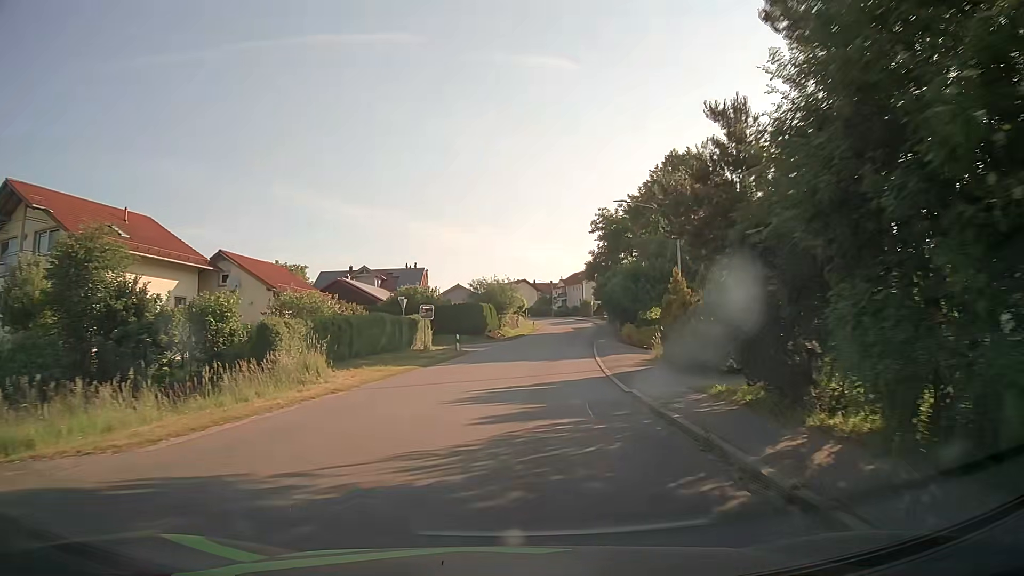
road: tertiary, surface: asphalt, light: Day
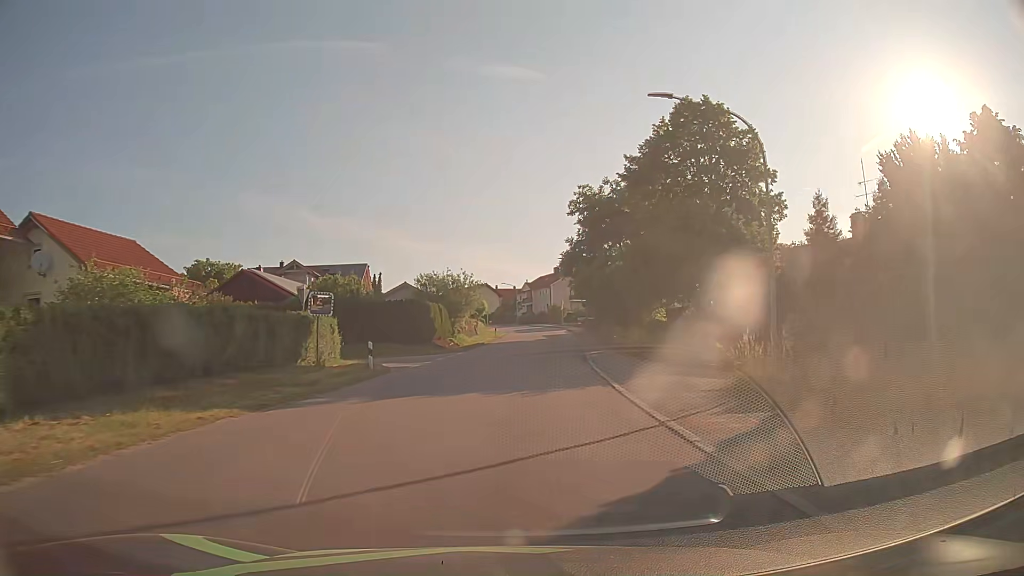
(+0.4, +14.8) m; +3°
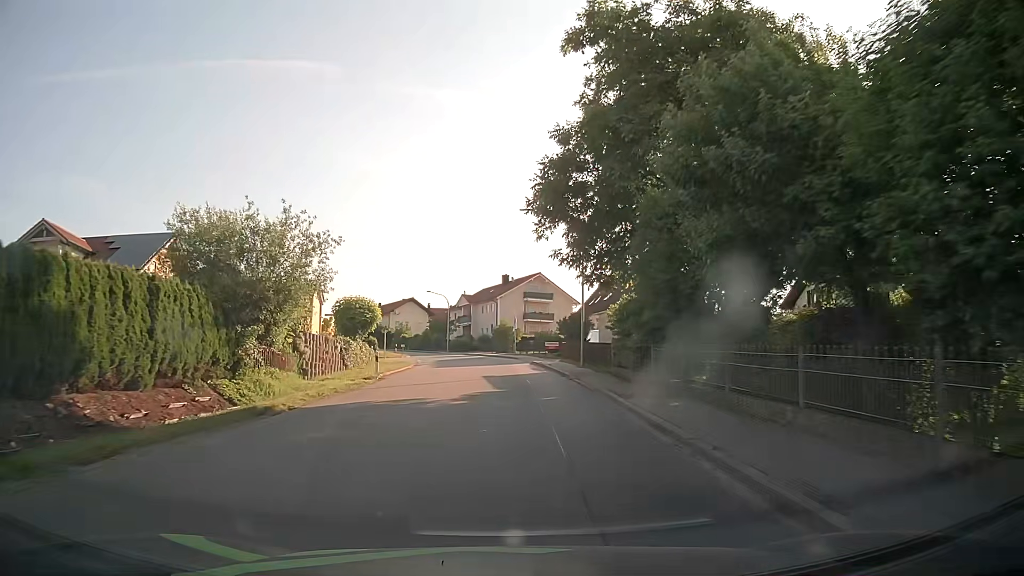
(+1.9, +36.6) m; +5°
(0, +10) (0, +20) (0, +30) (-1, +40) (-2, +50) (-3, +60) (-6, +69) (-9, +79) (-14, +88) (-18, +97) m
